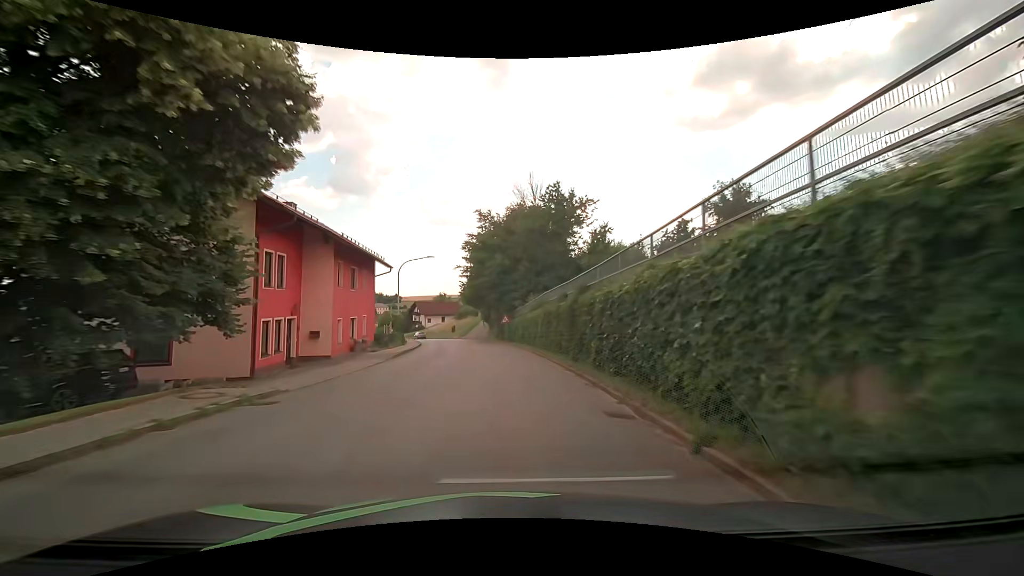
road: tertiary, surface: asphalt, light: Day
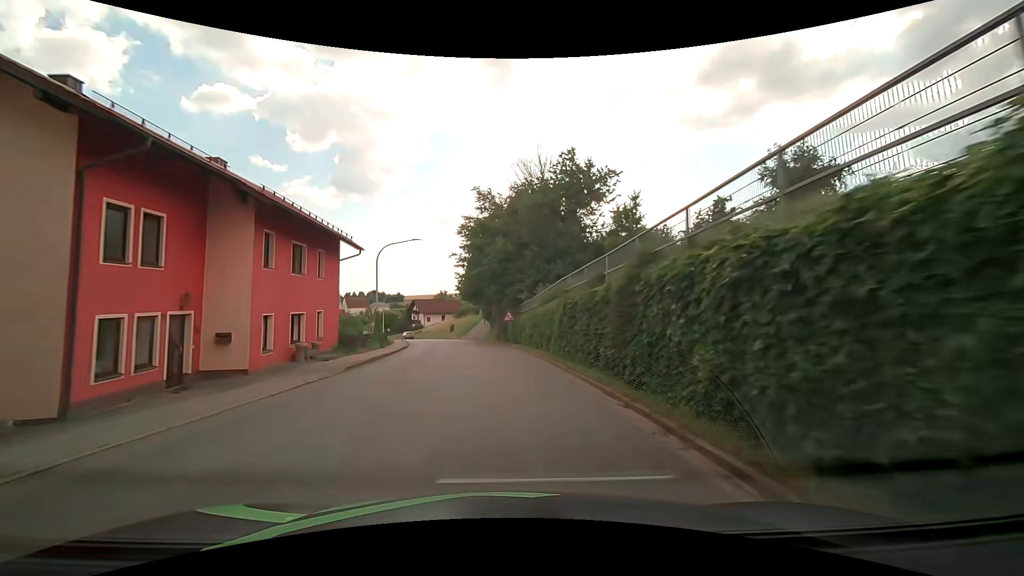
(0.0, +7.7) m; 0°
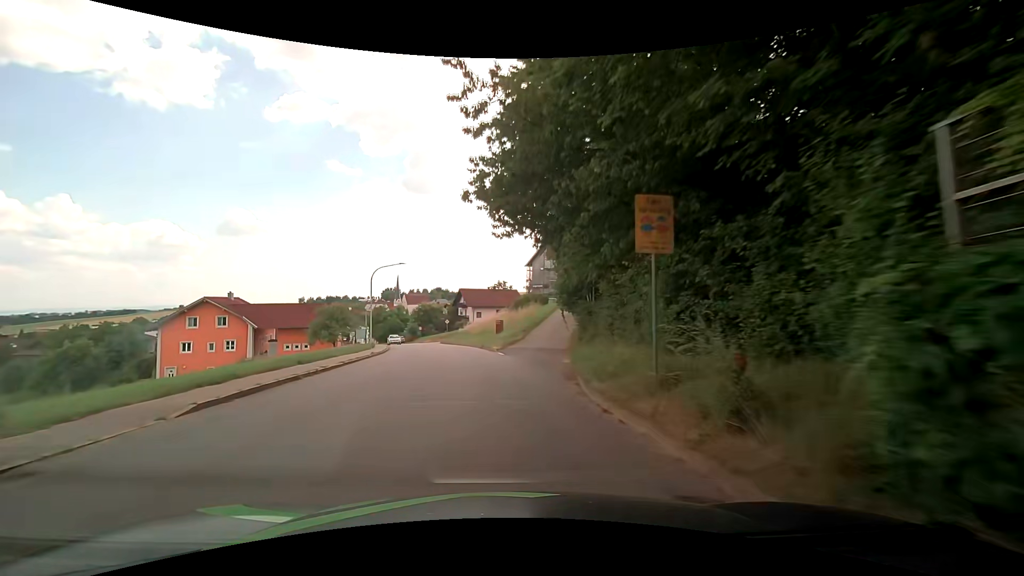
(-2.3, +38.1) m; -8°
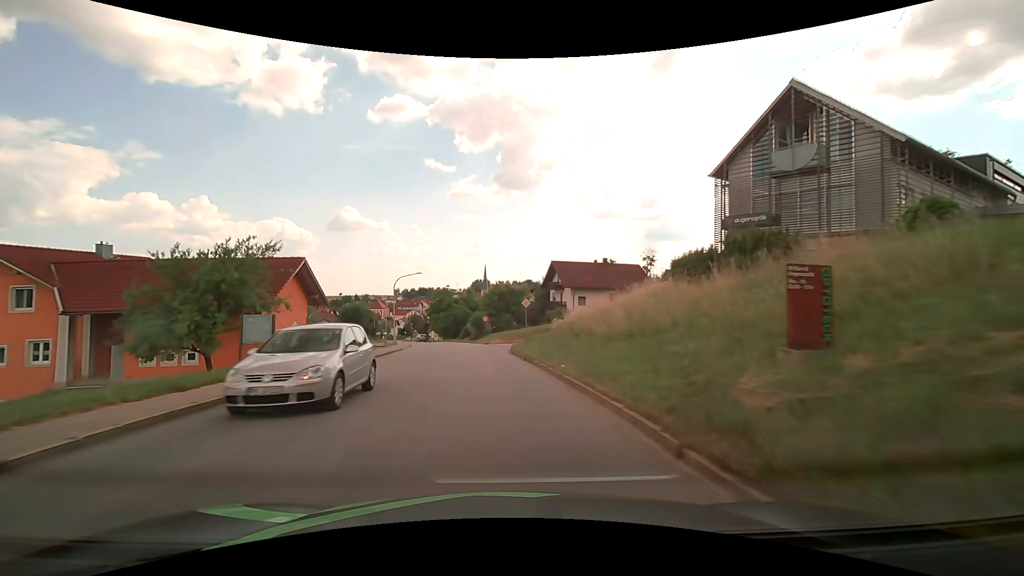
(-3.3, +38.1) m; -10°
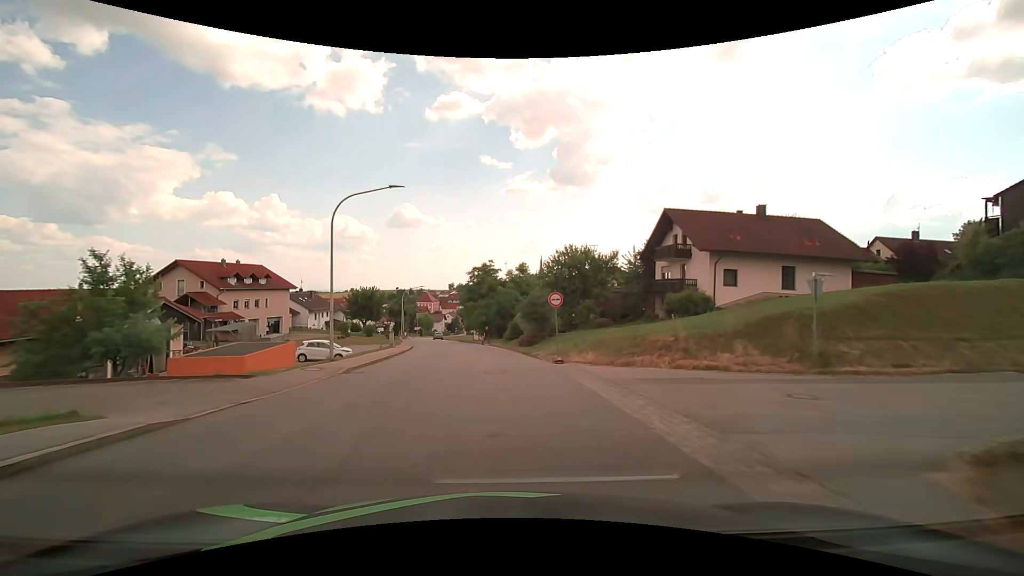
(-1.8, +30.7) m; -6°
